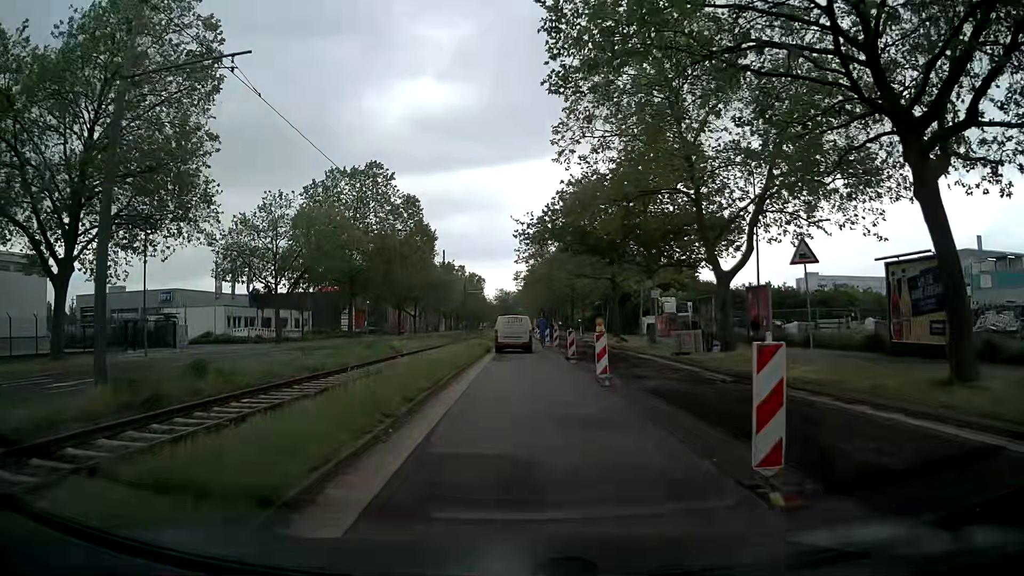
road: secondary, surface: asphalt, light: Day
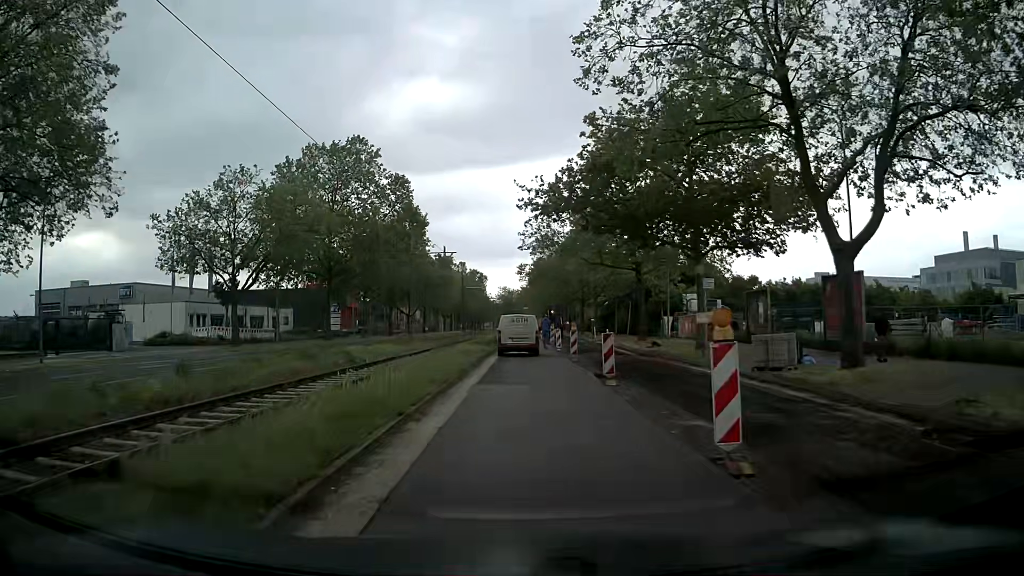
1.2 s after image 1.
(-0.1, +9.8) m; 0°
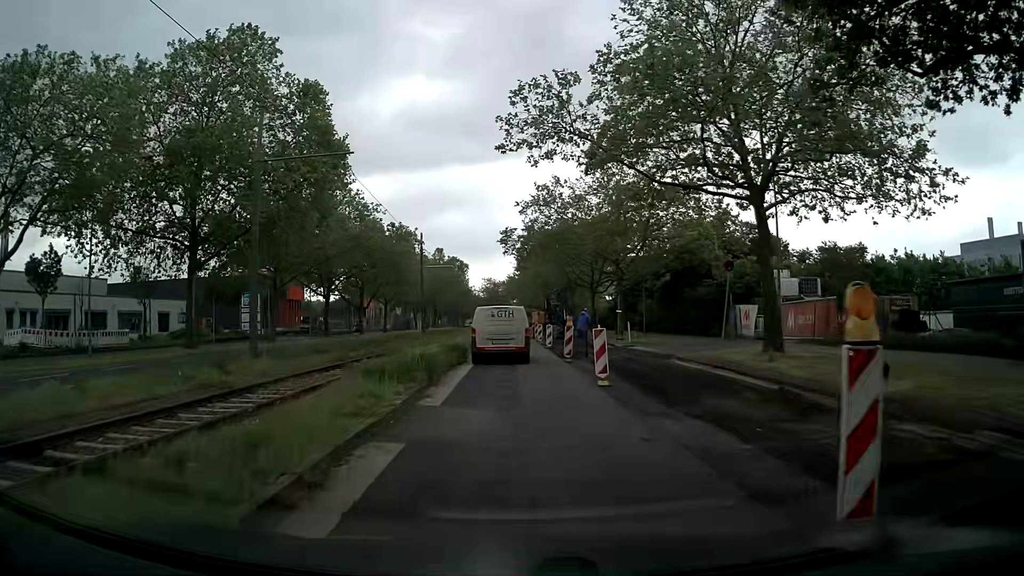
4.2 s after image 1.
(-0.1, +25.1) m; +1°
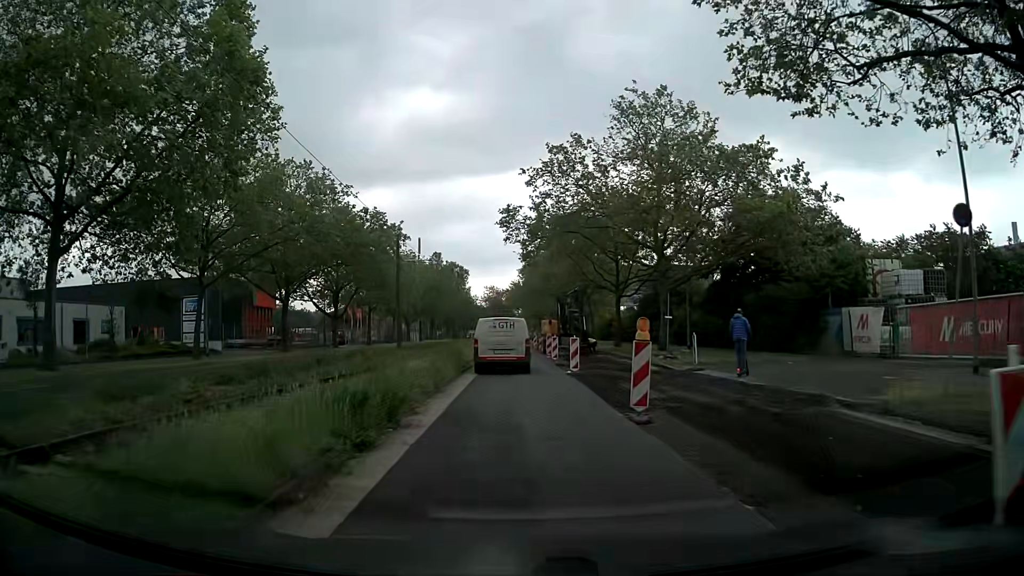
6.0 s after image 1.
(-0.3, +13.3) m; -1°
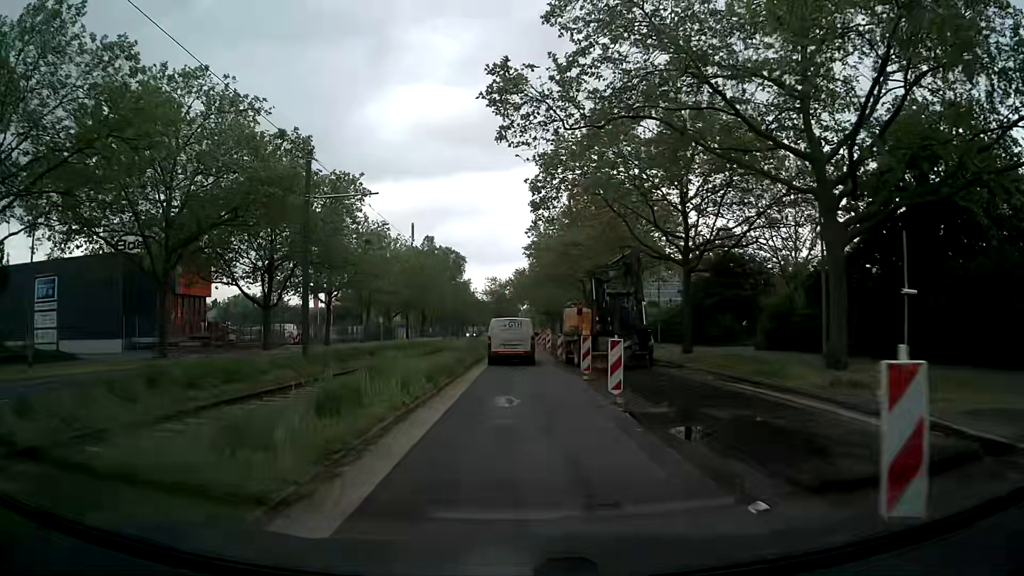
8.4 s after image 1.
(-0.2, +20.0) m; -1°
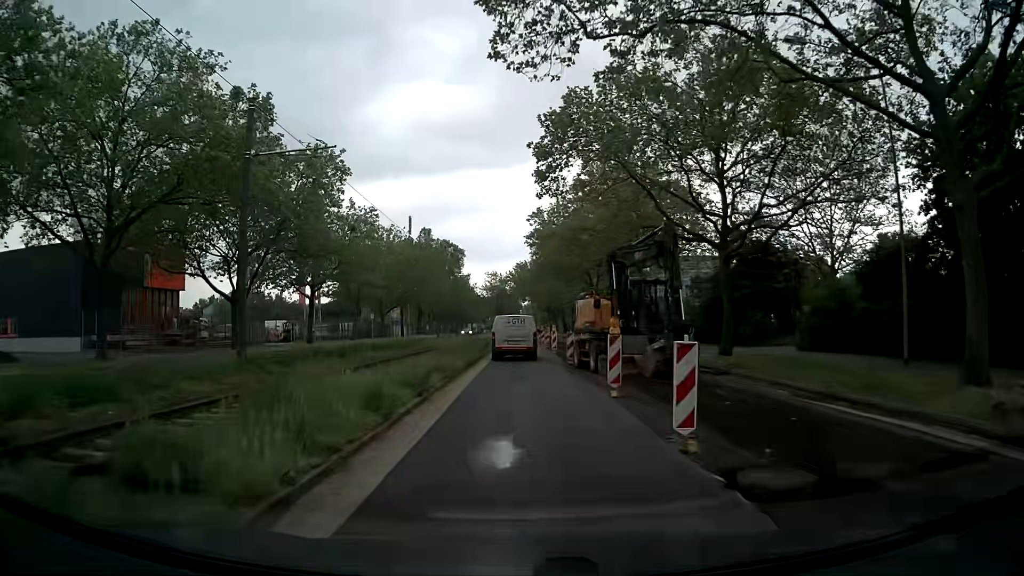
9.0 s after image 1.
(+0.1, +5.8) m; +1°
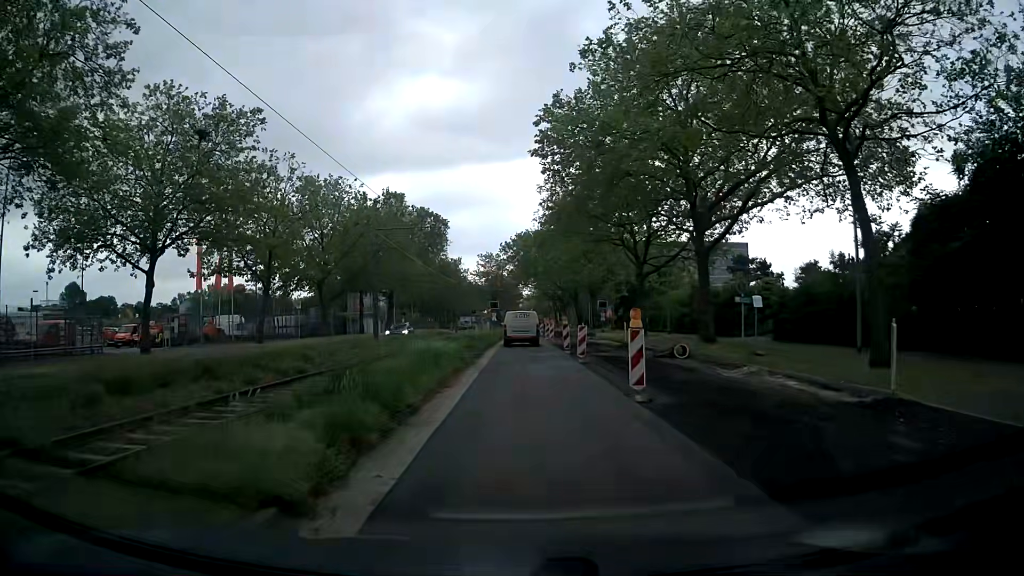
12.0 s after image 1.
(-0.1, +26.3) m; 0°
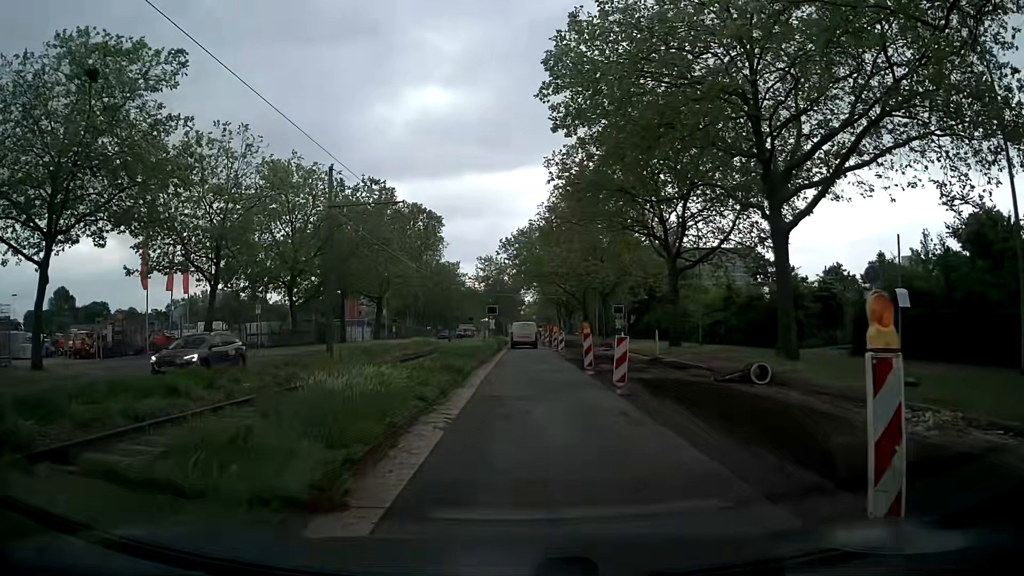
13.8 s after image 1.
(0.0, +8.5) m; 0°
